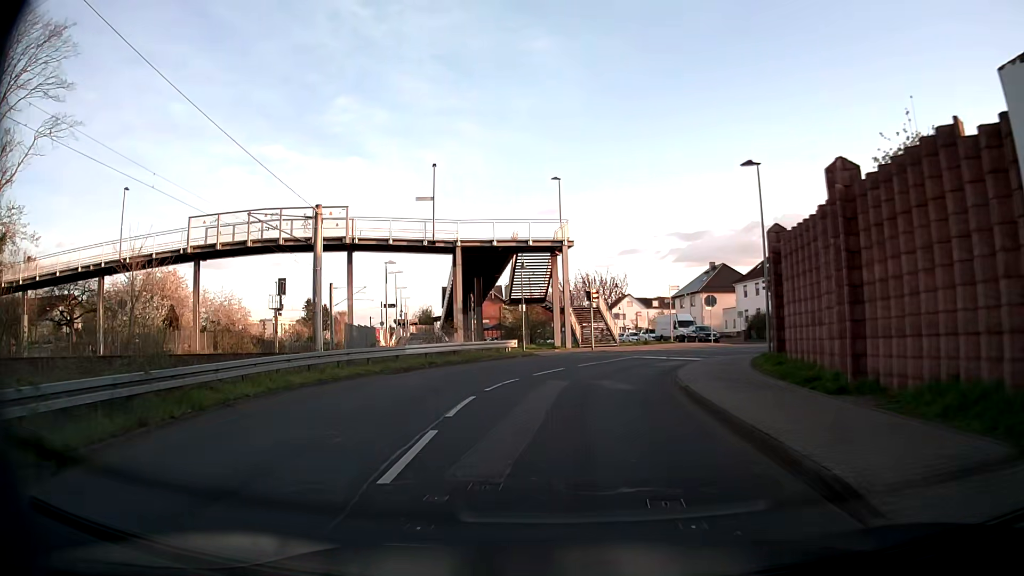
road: unclassified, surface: asphalt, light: Day
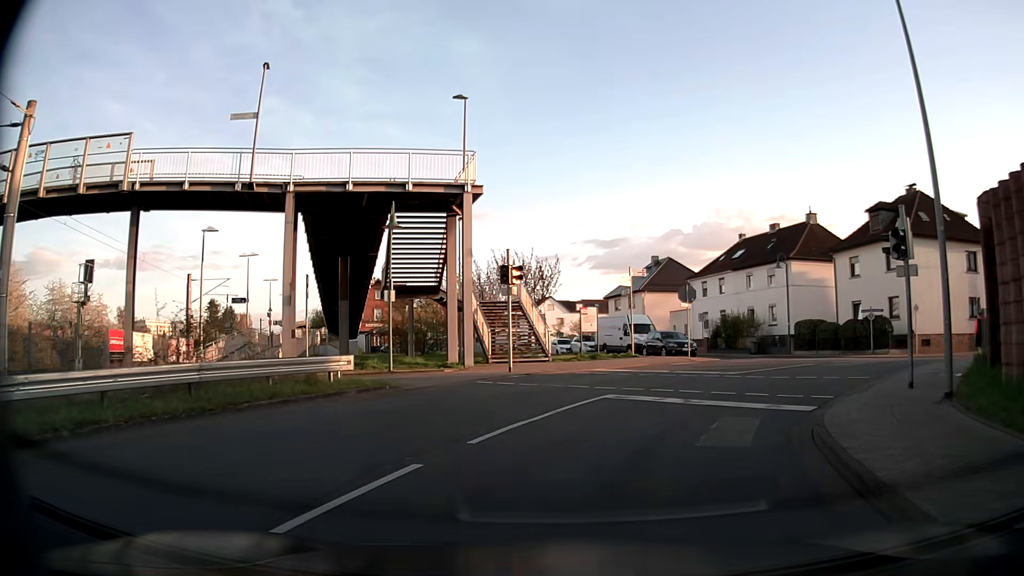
(+0.4, +16.4) m; +6°
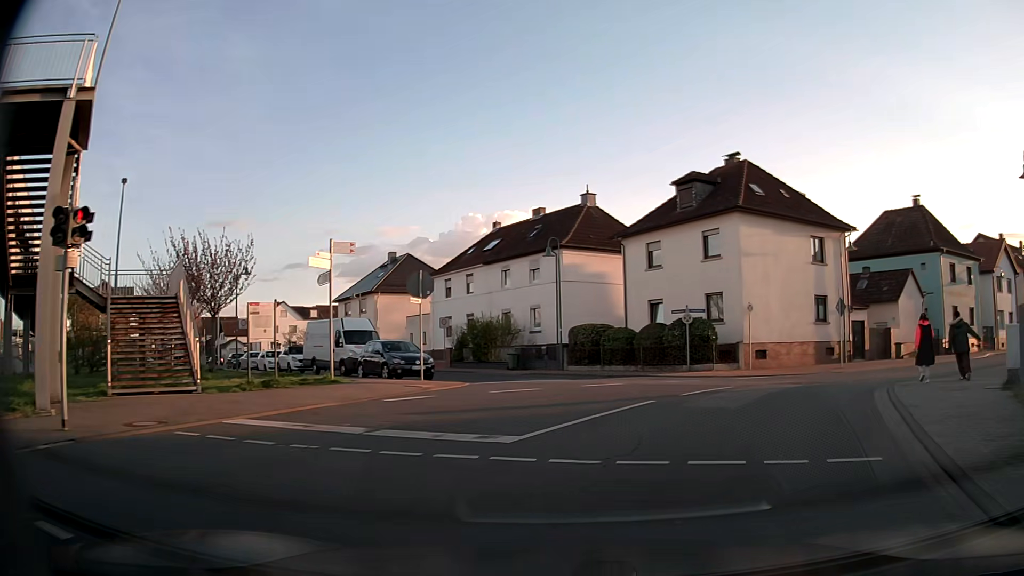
(+1.8, +11.0) m; +21°
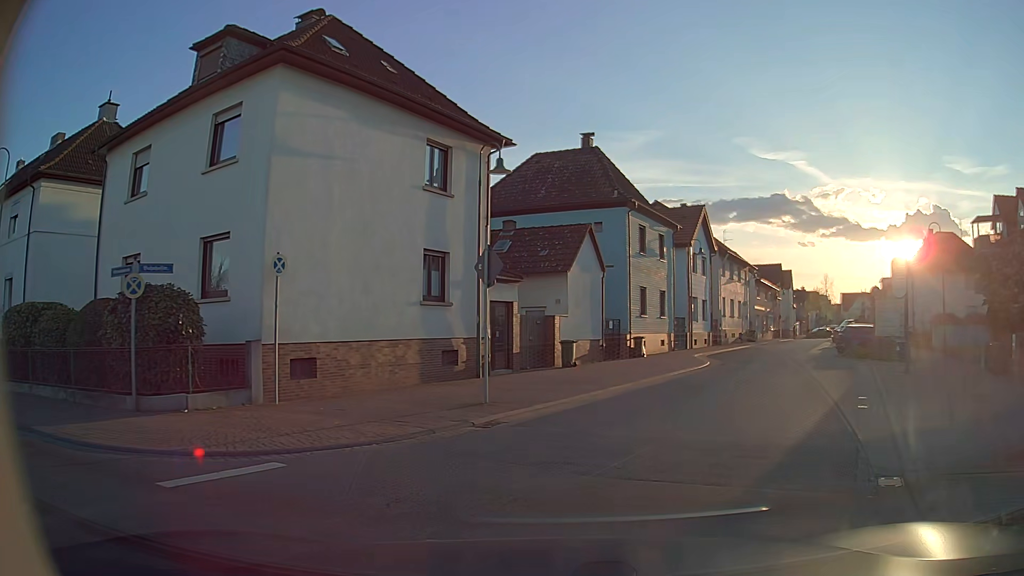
(+4.7, +15.2) m; +34°
(+2, +10) (+6, +19) (+9, +28) (+13, +38) (+17, +47) (+21, +56) (+26, +65) (+30, +74) (+36, +82) (+42, +90) m
